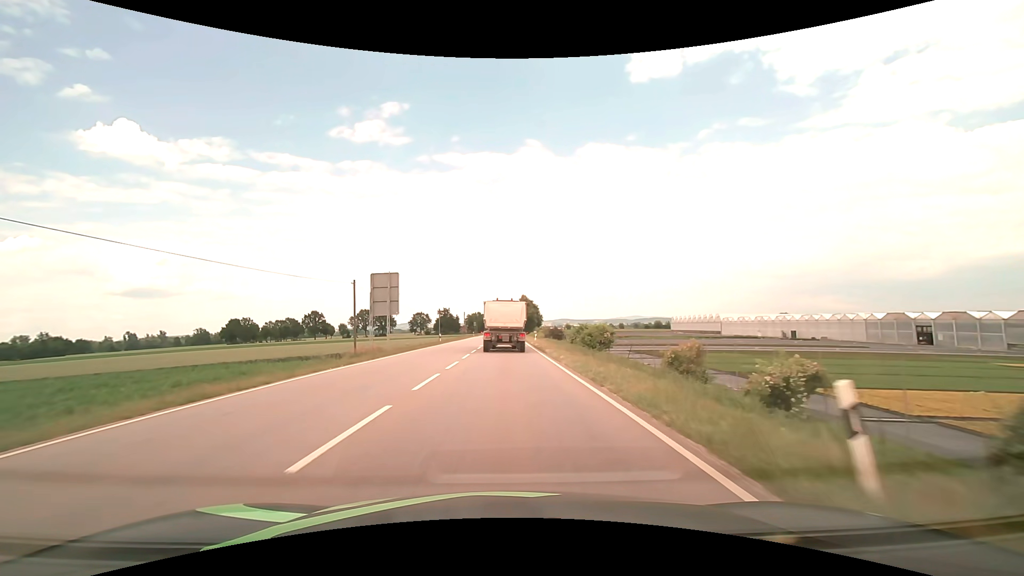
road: primary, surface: asphalt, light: Day
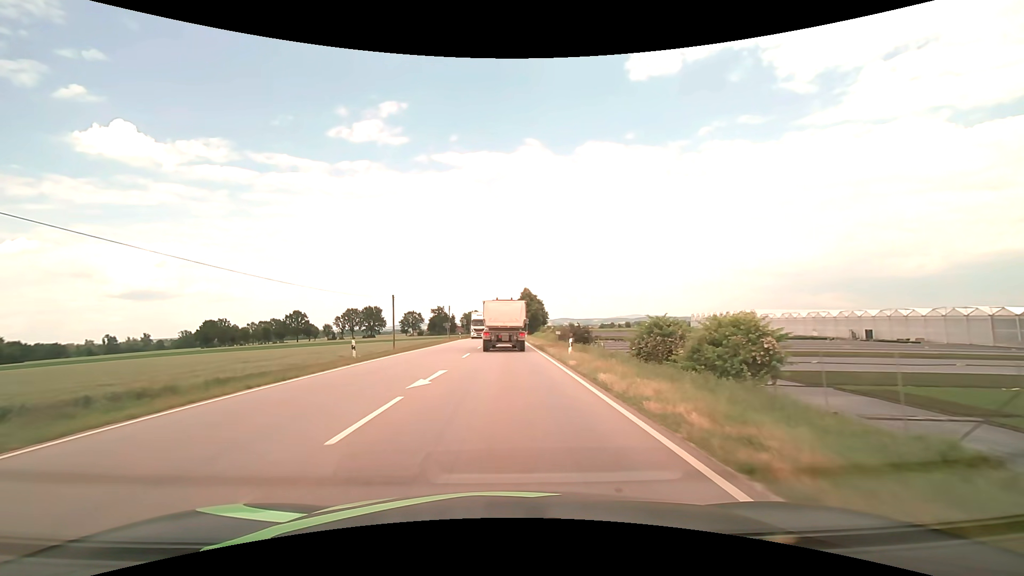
(0.0, +29.7) m; 0°
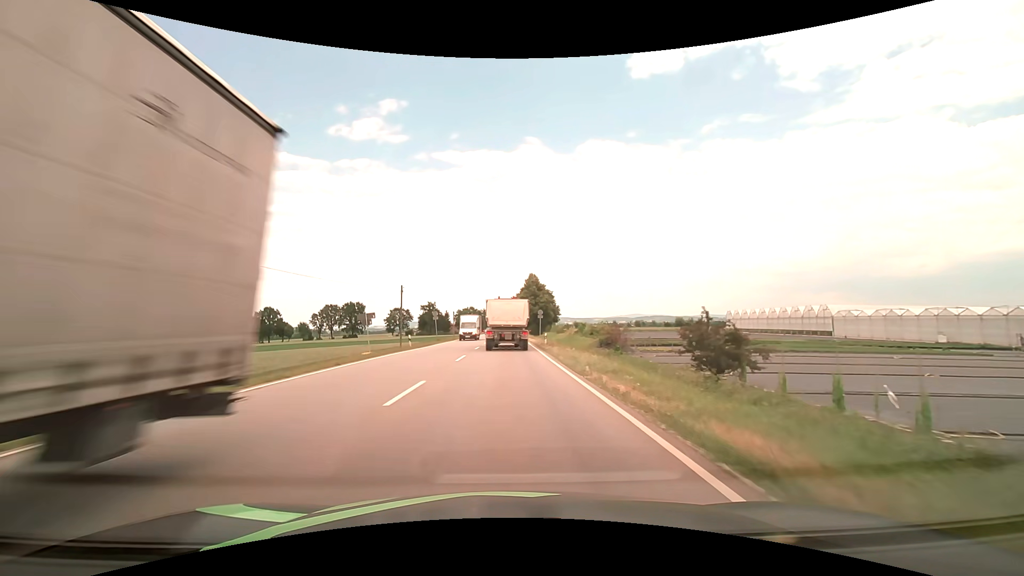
(0.0, +39.1) m; 0°
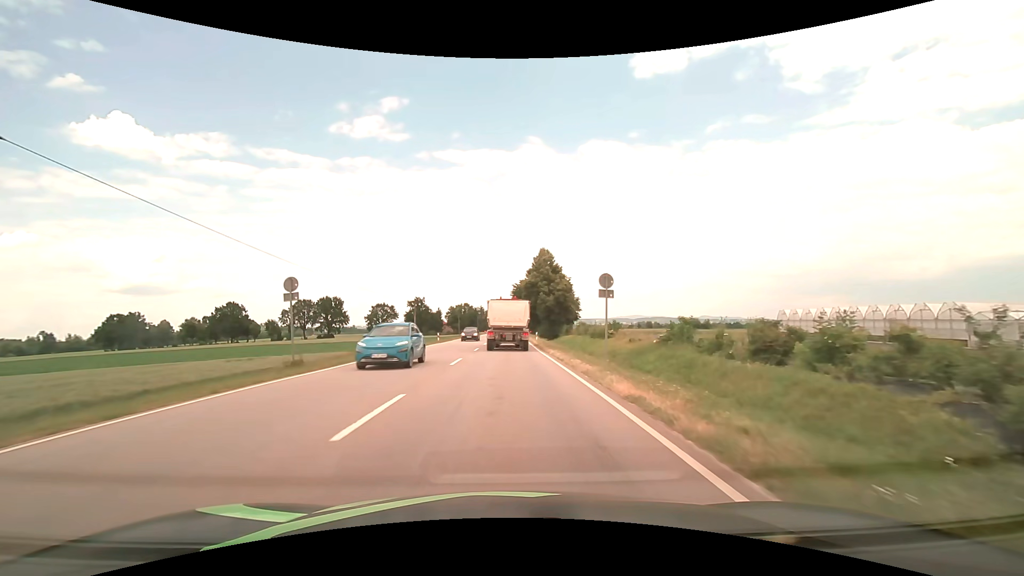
(0.0, +38.6) m; 0°
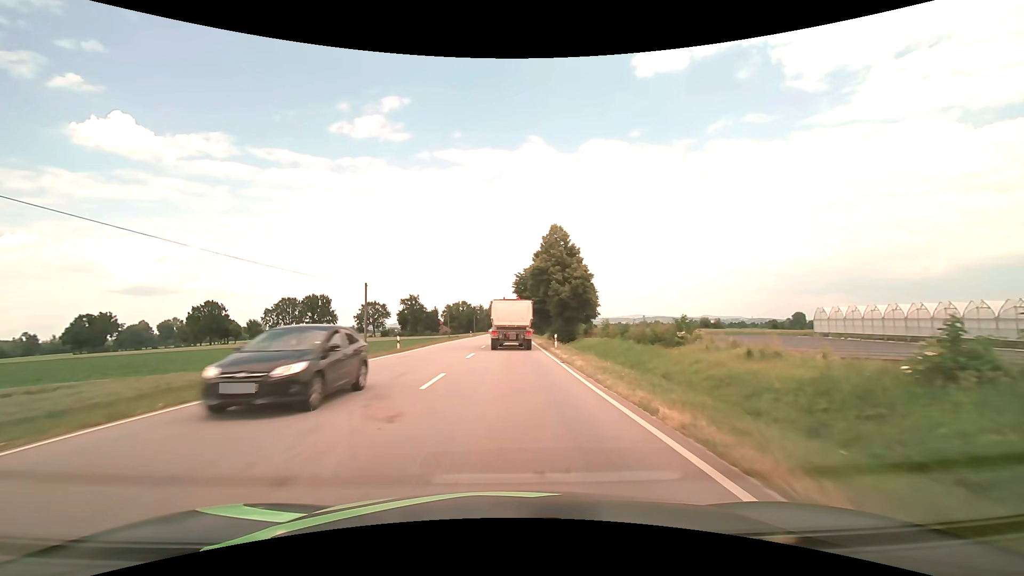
(0.0, +19.1) m; 0°
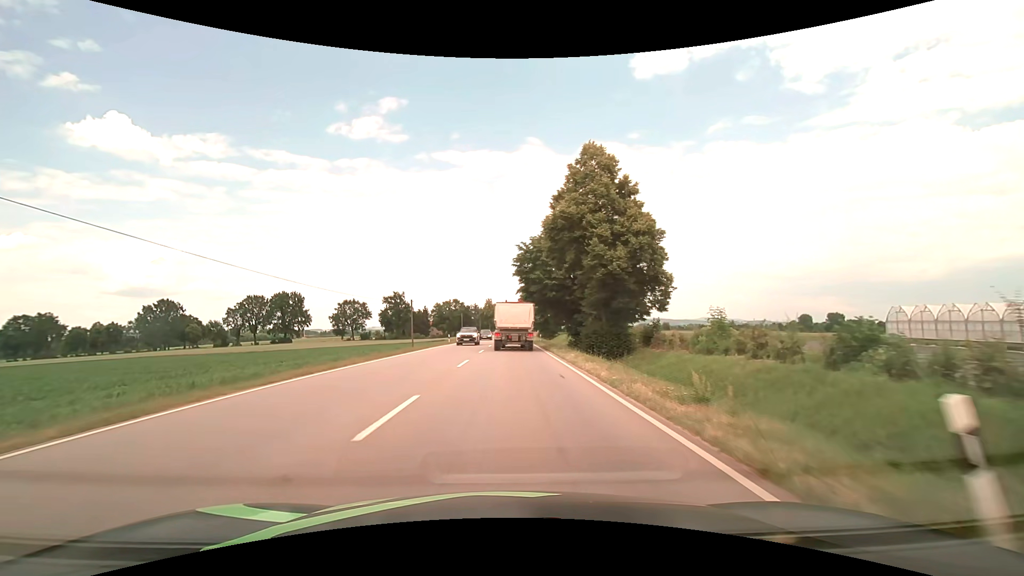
(0.0, +28.9) m; 0°
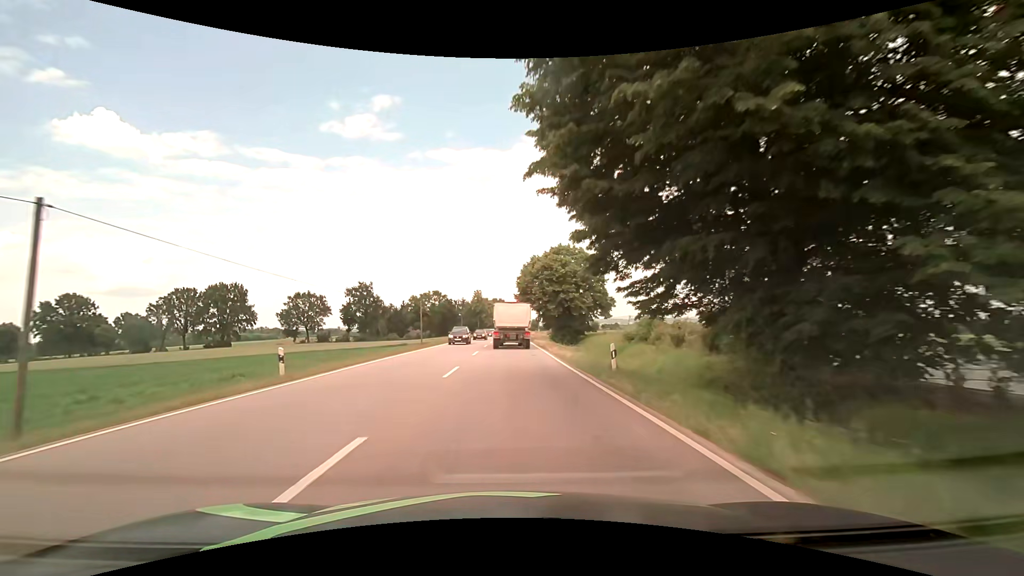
(+0.3, +39.7) m; 0°
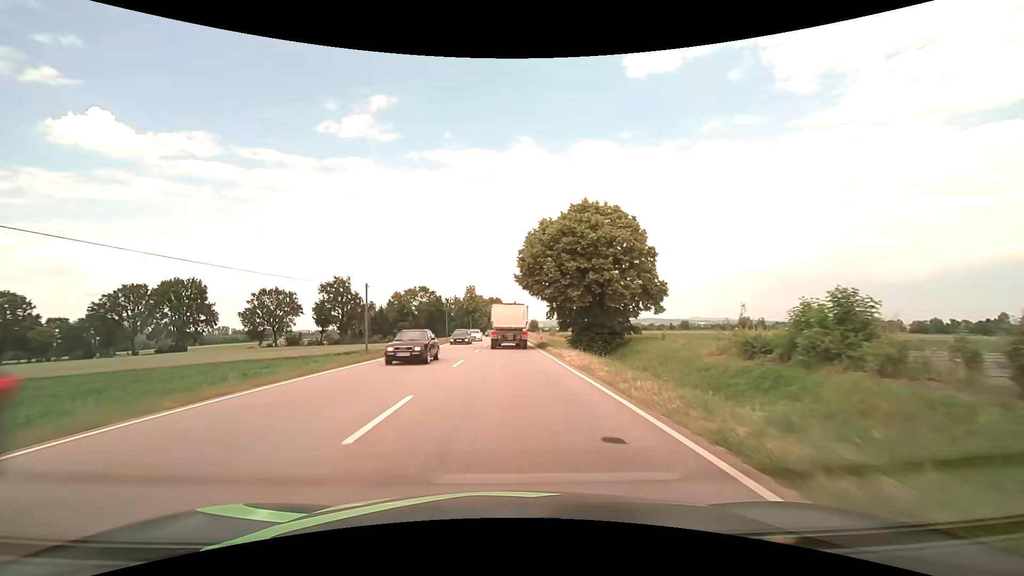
(+0.2, +20.5) m; +1°
(0, +10) (0, +20) (0, +30) (0, +40) (0, +50) (0, +60) (0, +70) (0, +80) (0, +90) (0, +100) m
